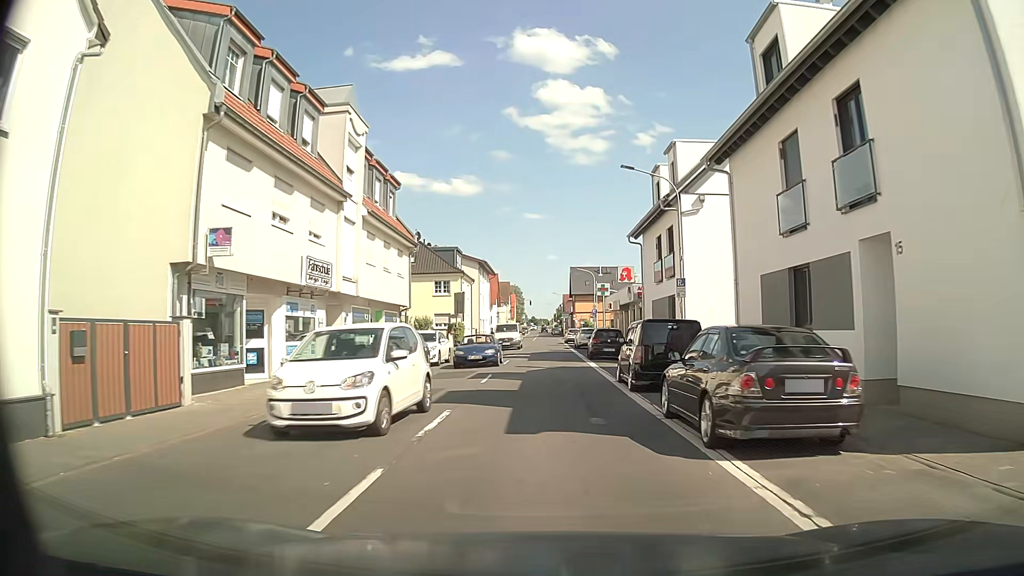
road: primary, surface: asphalt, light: Day
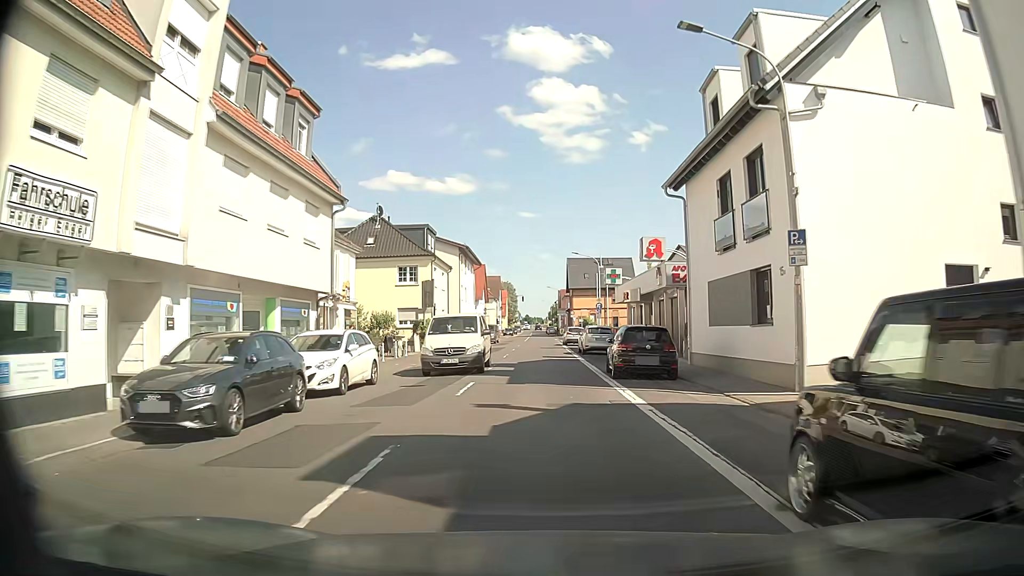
(0.0, +12.9) m; +1°
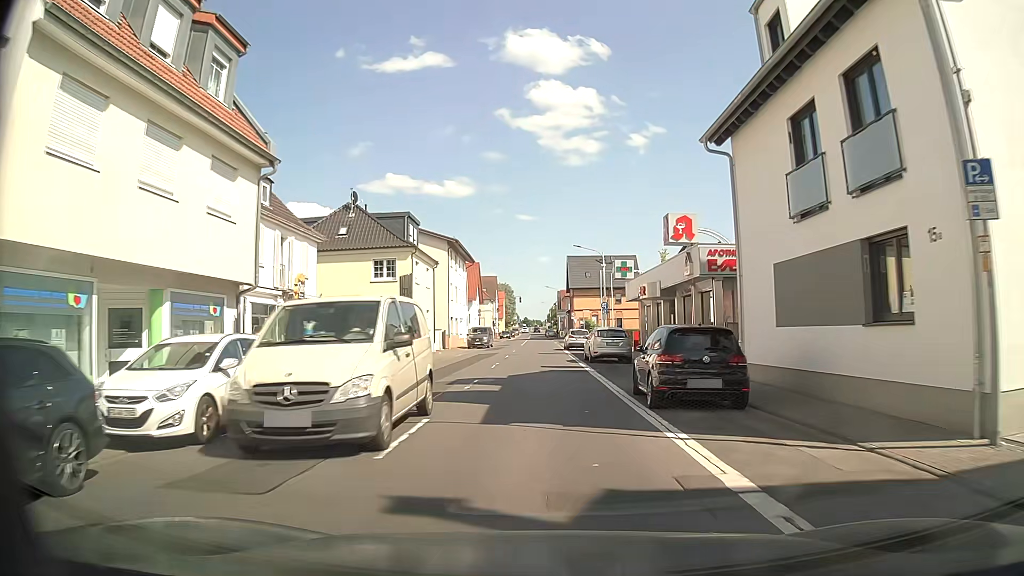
(-0.1, +6.5) m; 0°
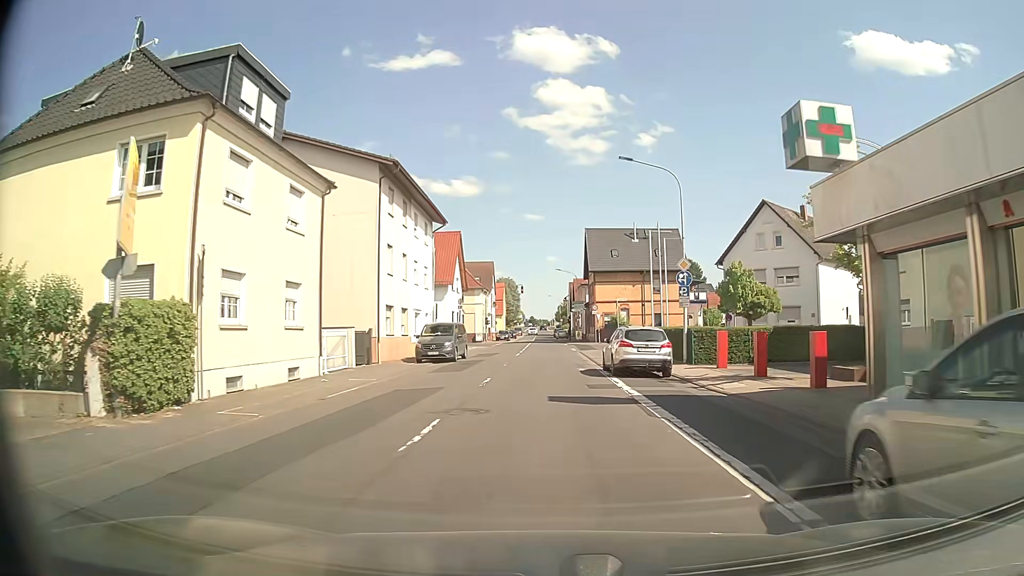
(-0.5, +26.8) m; -1°
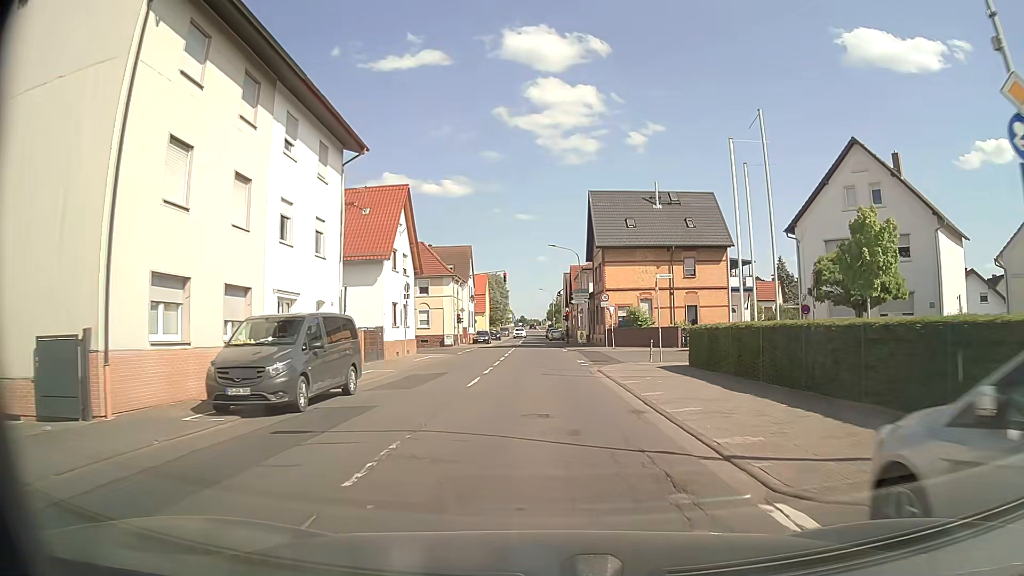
(-0.1, +19.5) m; 0°
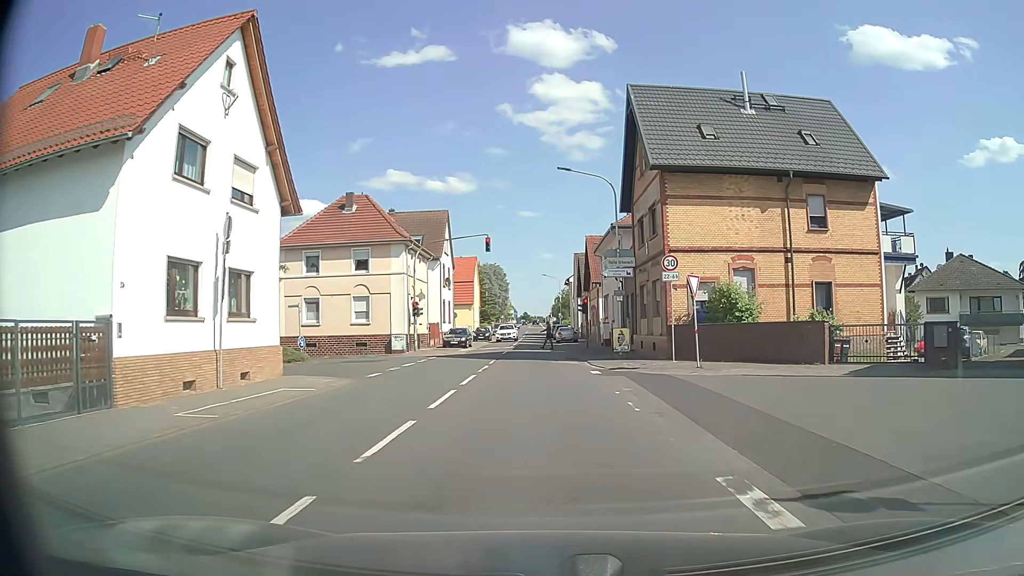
(-0.1, +23.2) m; -1°
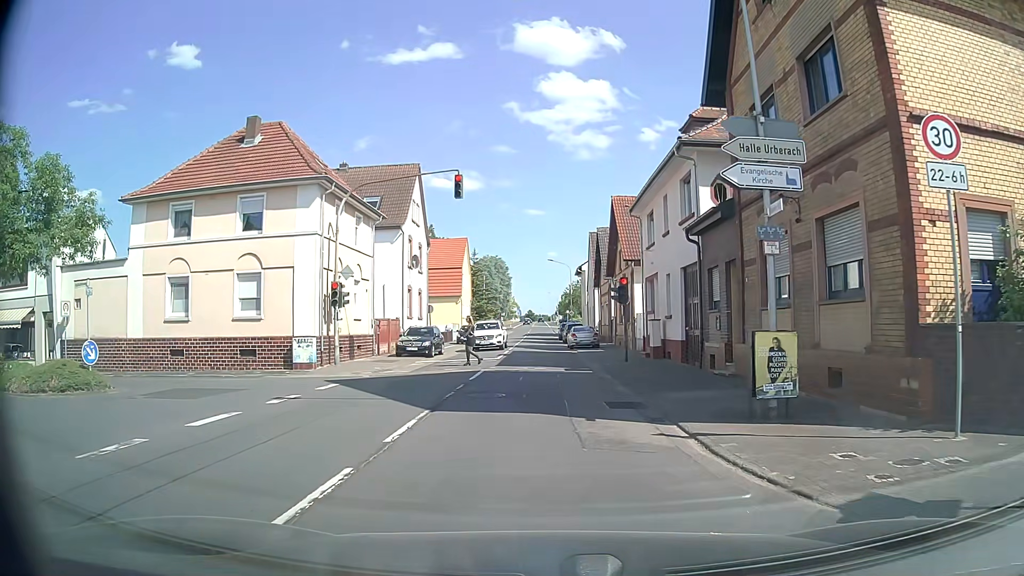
(-0.1, +16.6) m; -2°
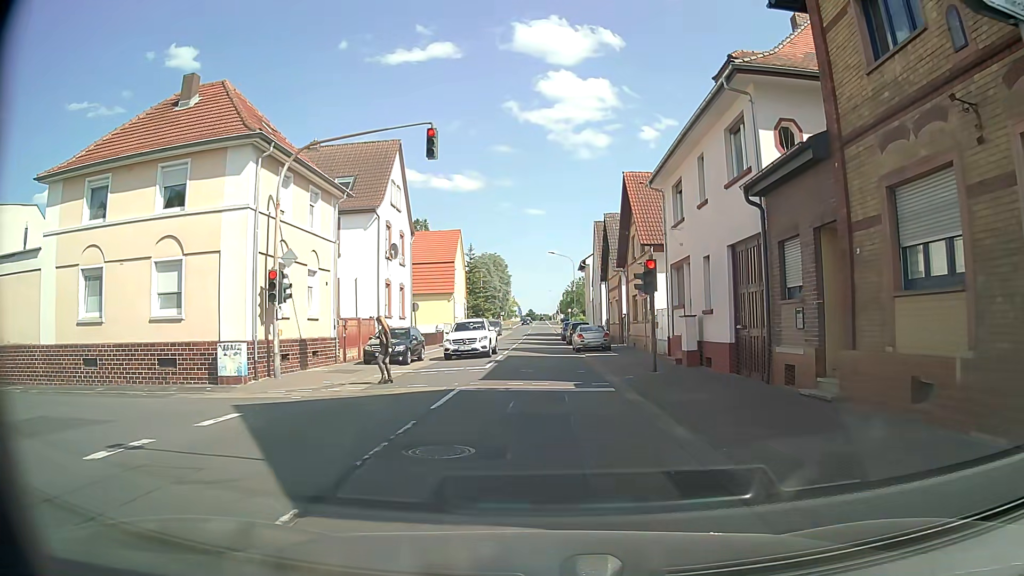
(+0.2, +5.8) m; +1°
(0, +10) (0, +20) (0, +30) (0, +40) (0, +50) (0, +60) (0, +70) (0, +80) (0, +90) (0, +100) m
